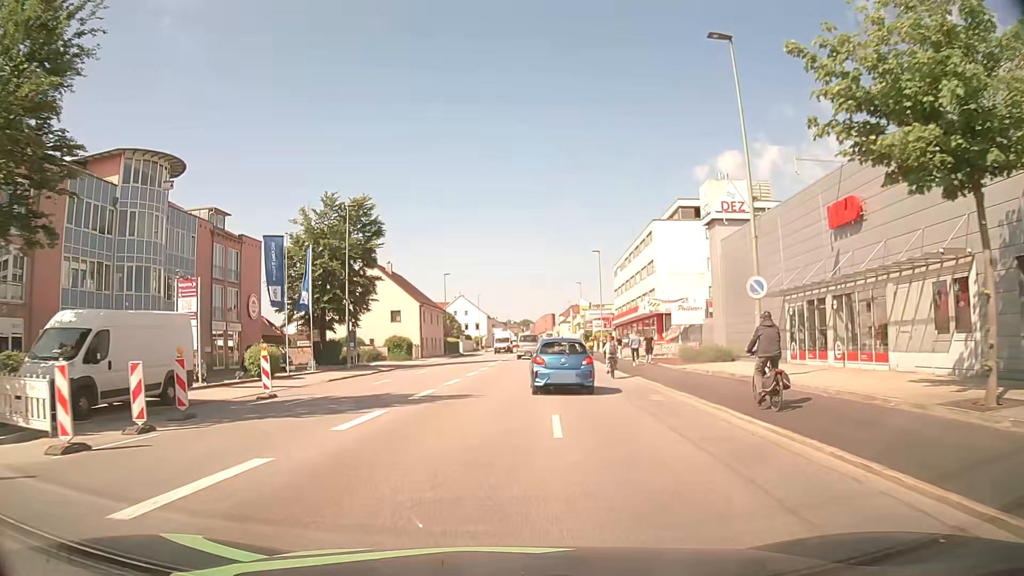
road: tertiary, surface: asphalt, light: Day
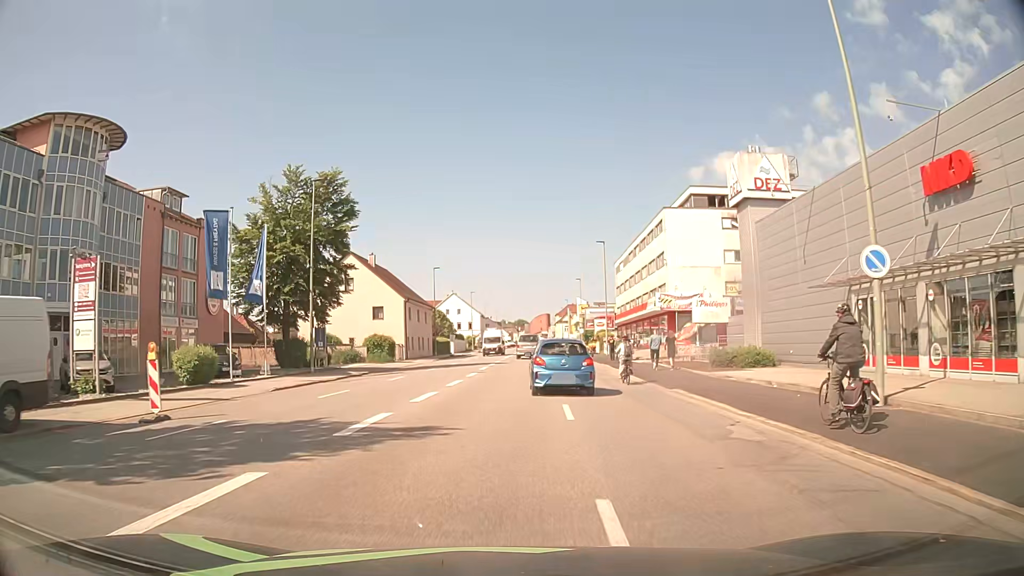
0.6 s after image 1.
(0.0, +6.8) m; 0°
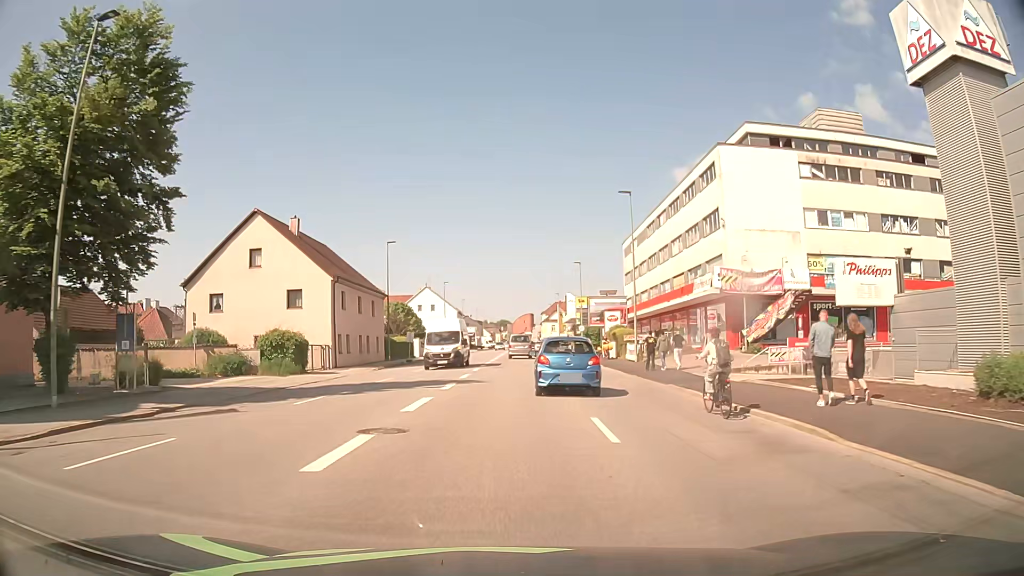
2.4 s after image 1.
(+0.4, +20.8) m; +2°
(0, +10) (0, +20) (0, +30) (0, +40) (0, +50) (+1, +60) (+1, +70) (+1, +80) (+1, +90) (+1, +100) m
